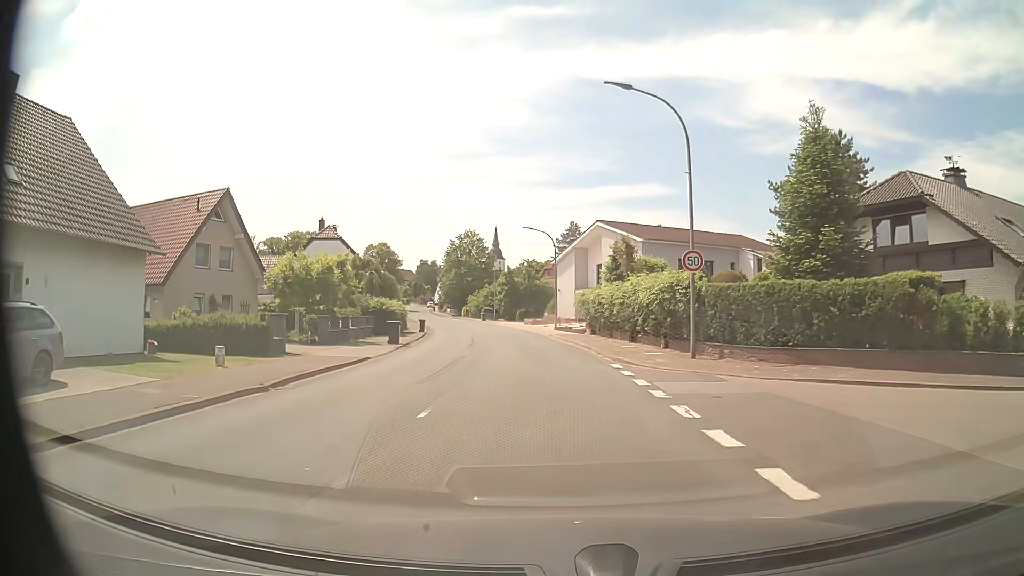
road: secondary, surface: asphalt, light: Day
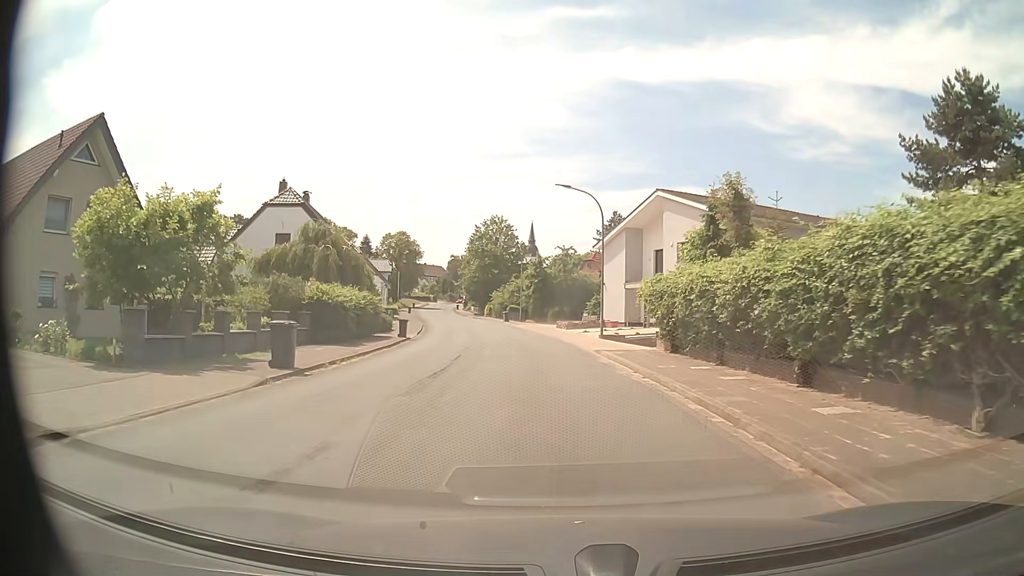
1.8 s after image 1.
(-0.4, +16.7) m; -3°
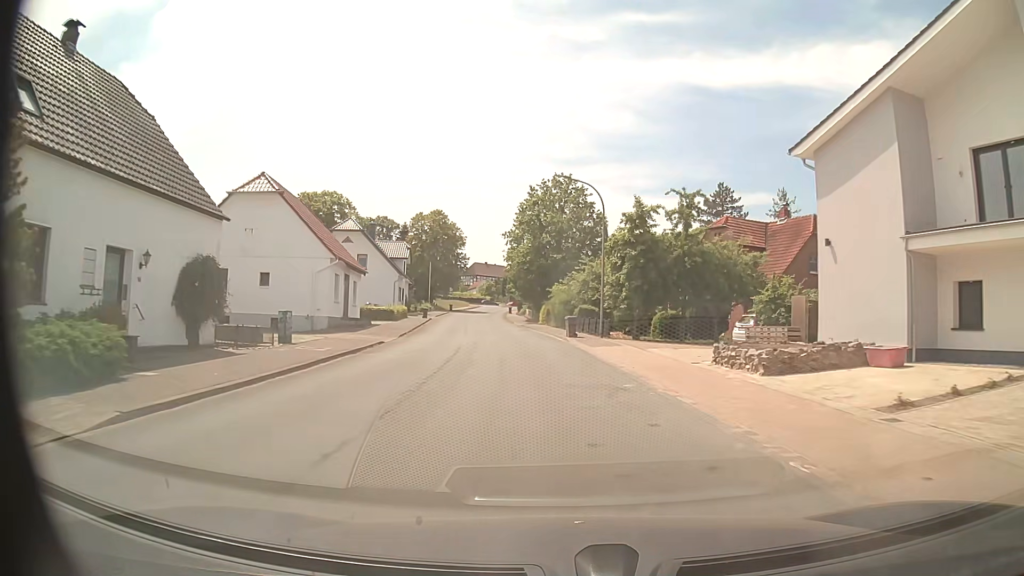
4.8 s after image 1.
(-2.2, +33.6) m; -6°
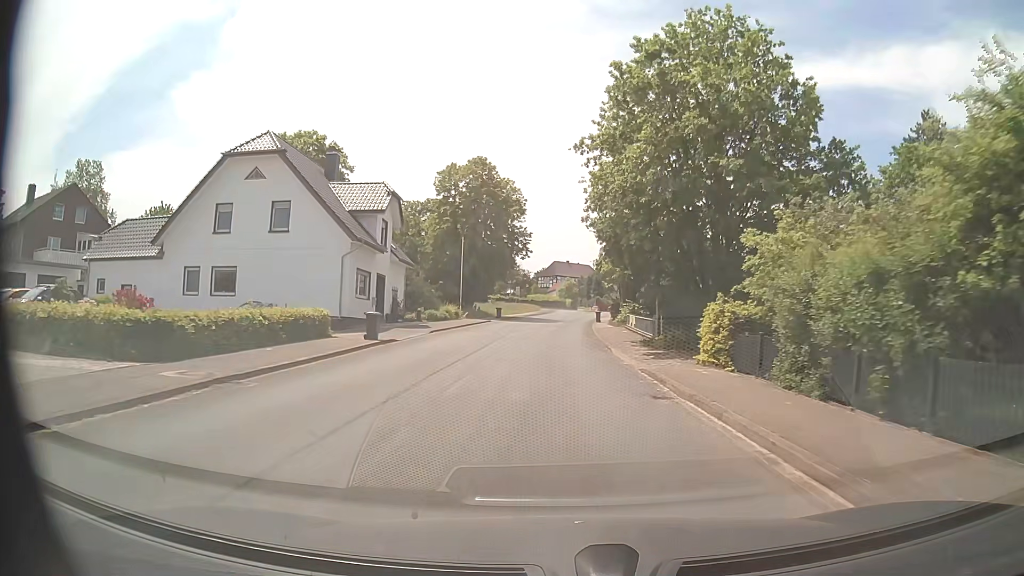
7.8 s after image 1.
(-2.7, +39.0) m; -7°
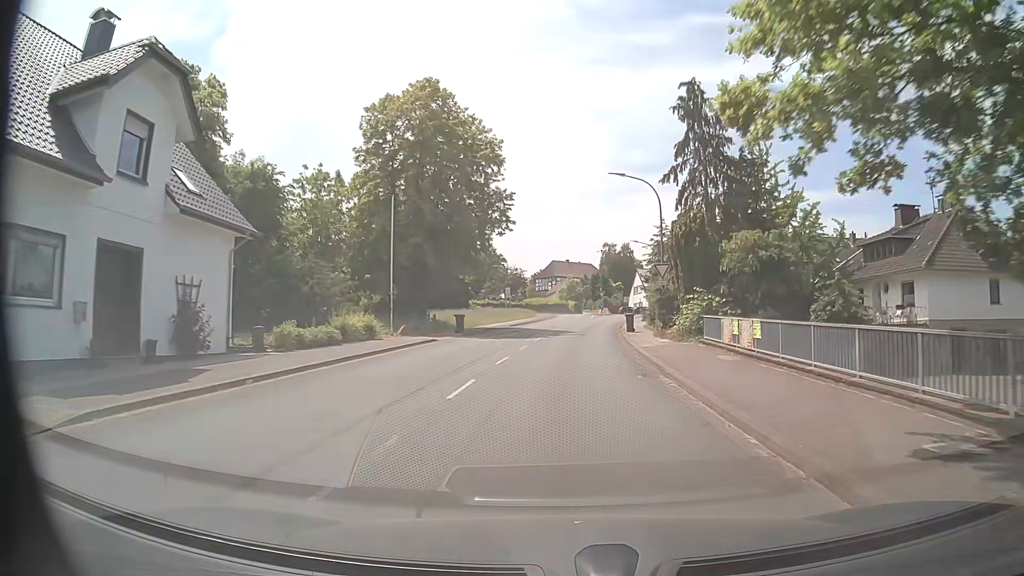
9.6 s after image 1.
(-0.1, +24.2) m; 0°
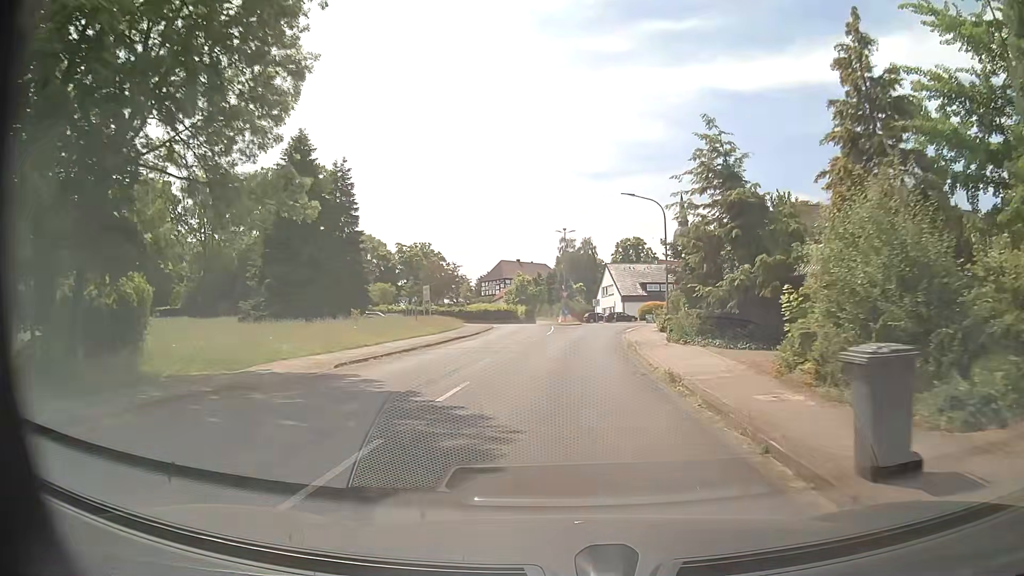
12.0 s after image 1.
(+1.0, +29.6) m; +5°
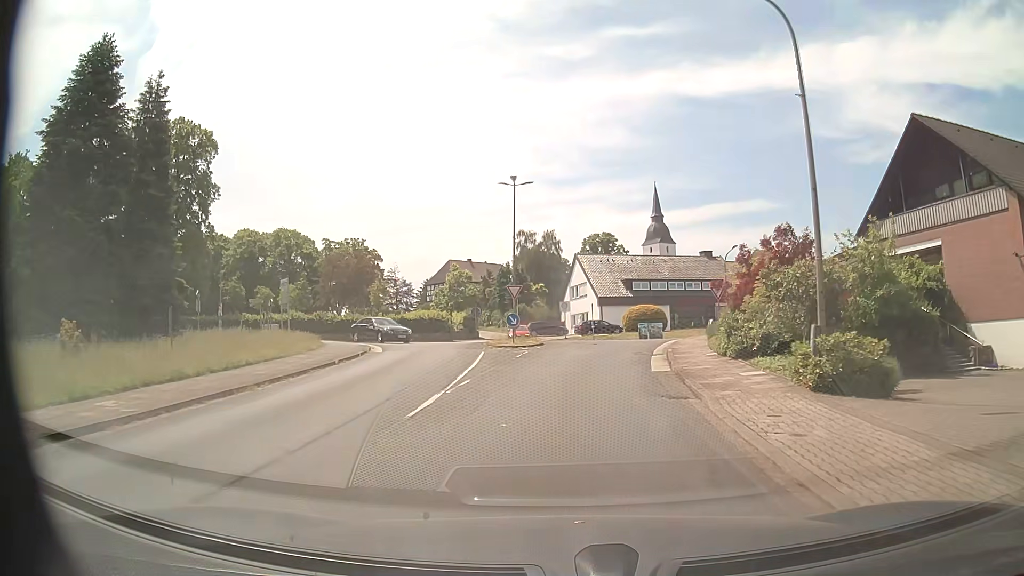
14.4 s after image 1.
(+0.6, +26.1) m; +3°
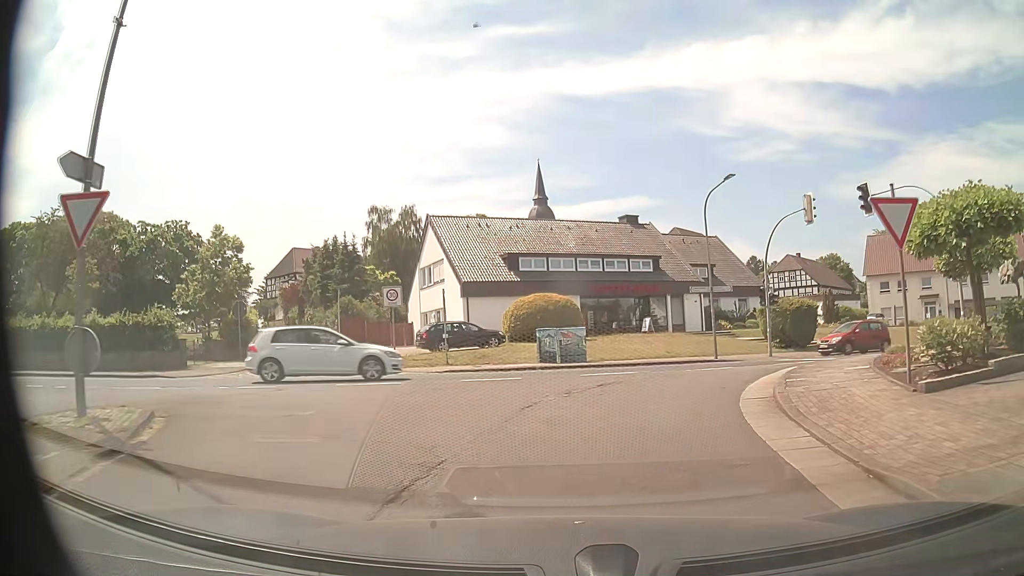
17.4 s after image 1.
(+2.1, +27.7) m; +11°
(+1, +10) (+4, +19) (+13, +24) (+22, +28) (+31, +31) (+41, +35) (+50, +38) (+59, +42) (+68, +46) (+78, +50) m
